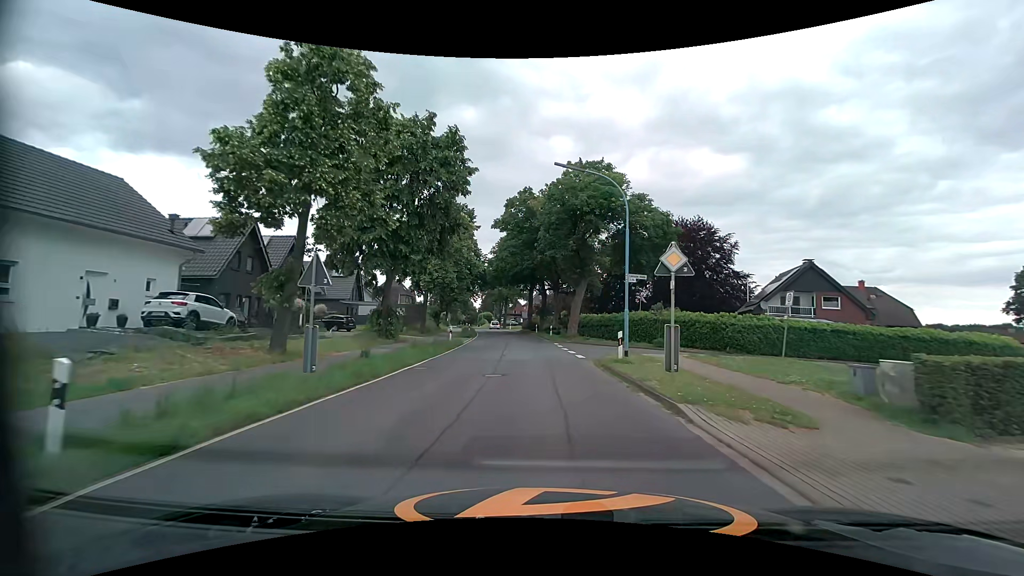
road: tertiary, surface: asphalt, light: Day
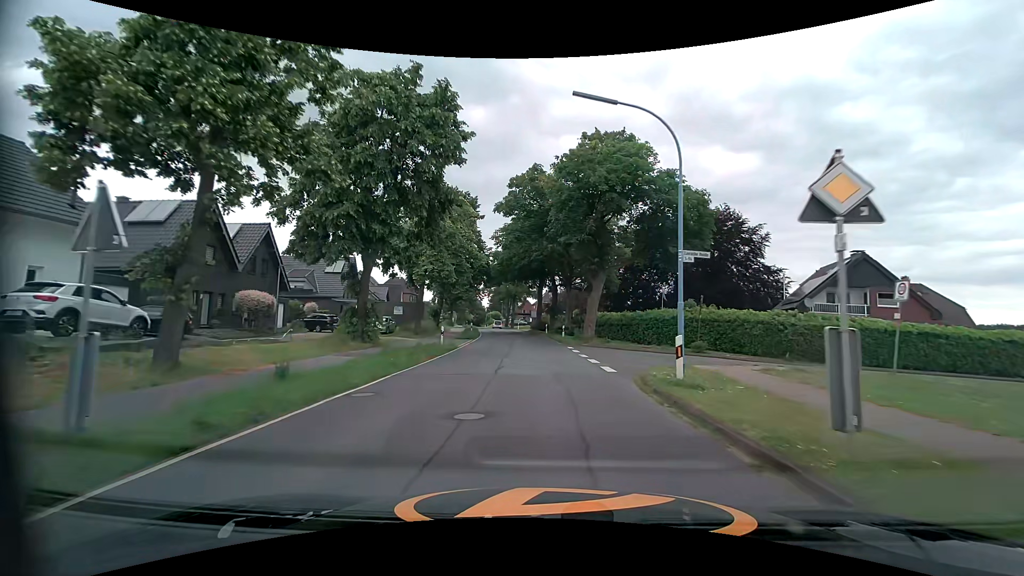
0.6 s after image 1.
(-0.1, +5.7) m; -1°
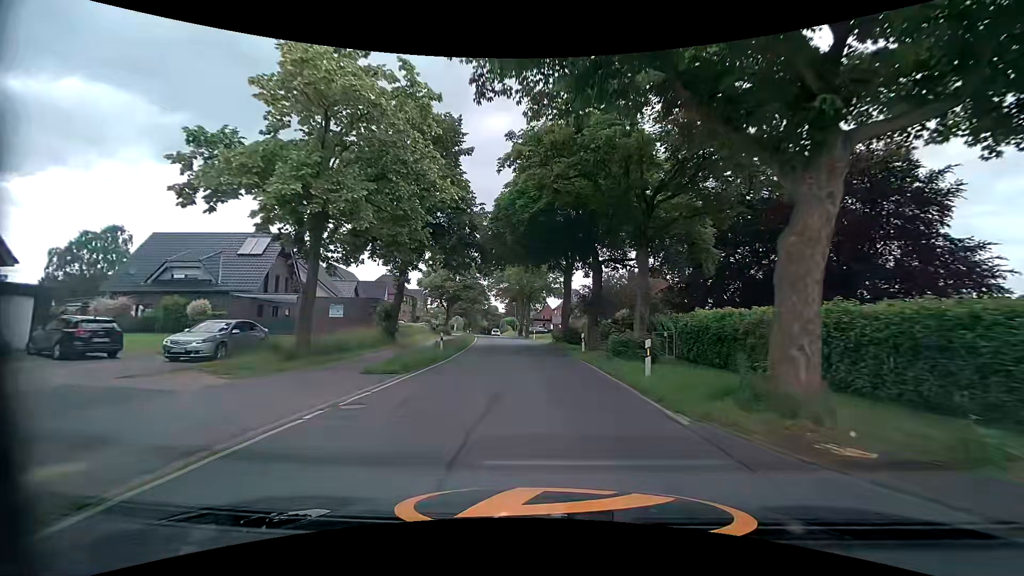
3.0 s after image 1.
(-0.6, +24.0) m; -2°
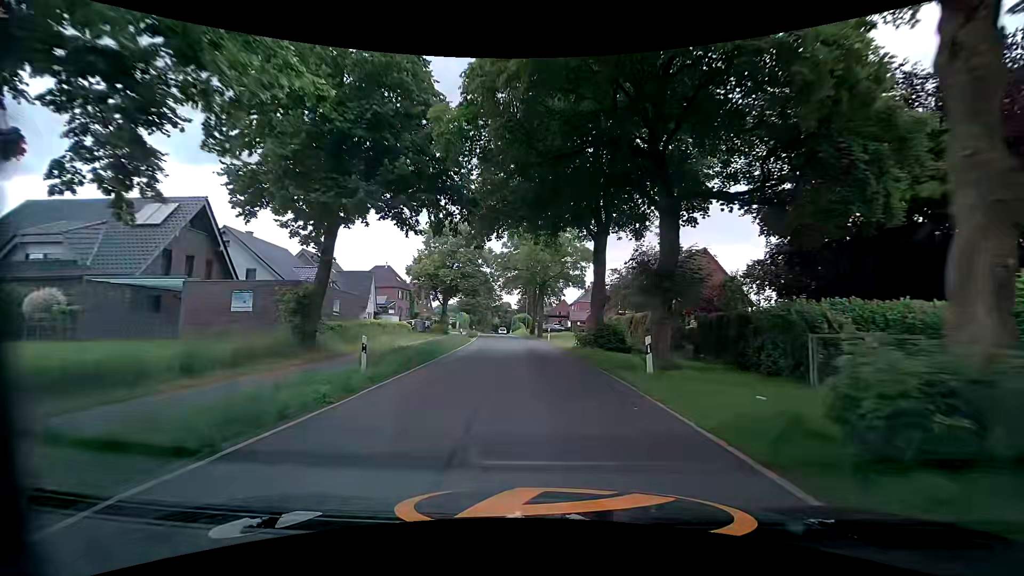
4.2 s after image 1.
(-0.1, +13.6) m; -2°
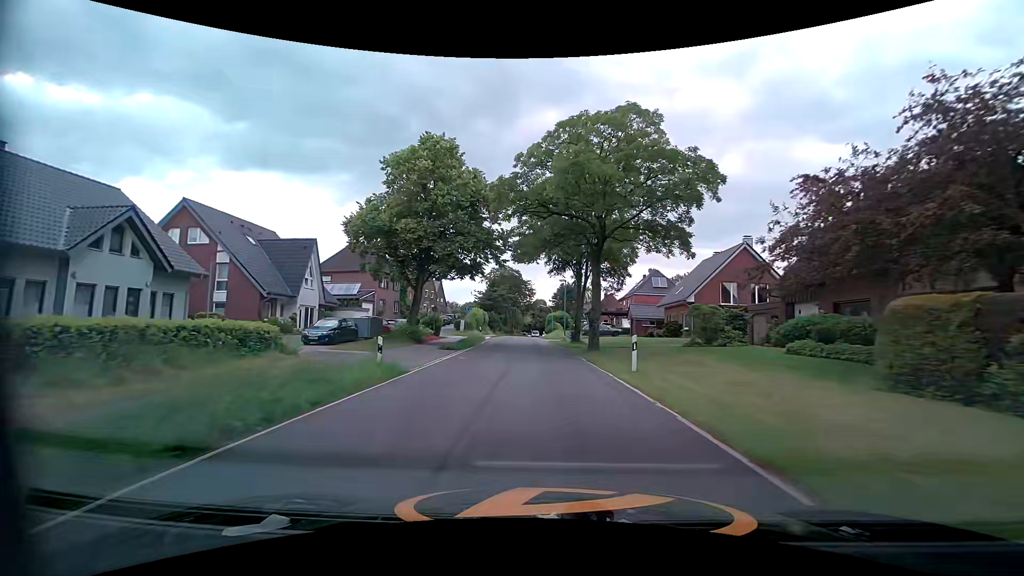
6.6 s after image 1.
(-0.9, +28.0) m; -4°
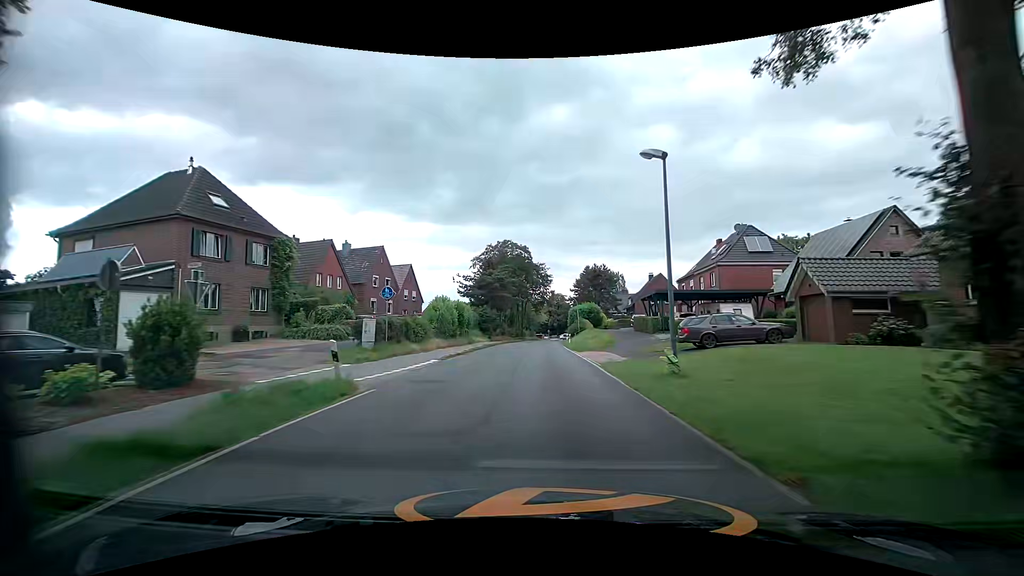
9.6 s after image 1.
(-0.5, +35.6) m; -1°
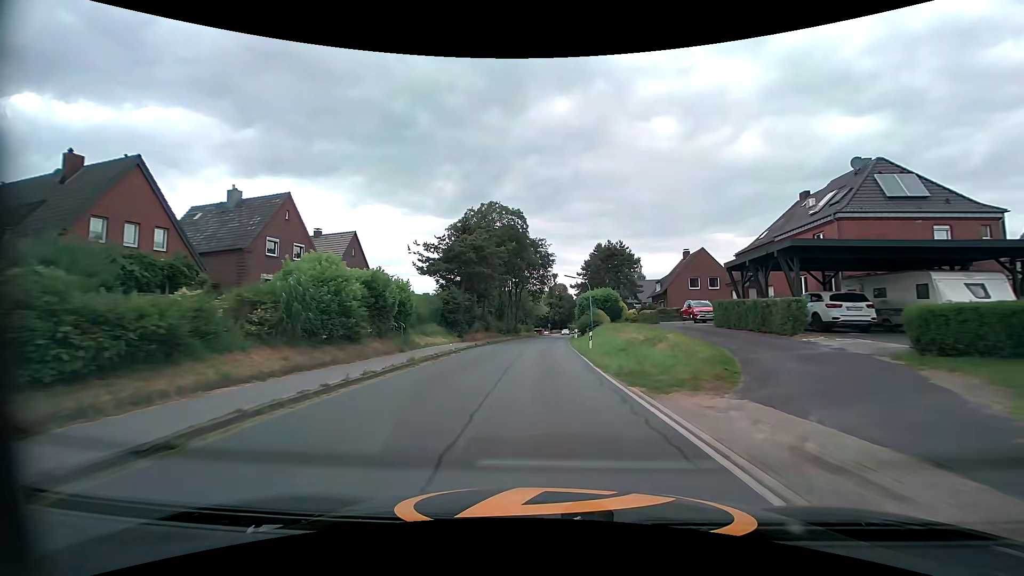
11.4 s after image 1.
(0.0, +21.8) m; 0°
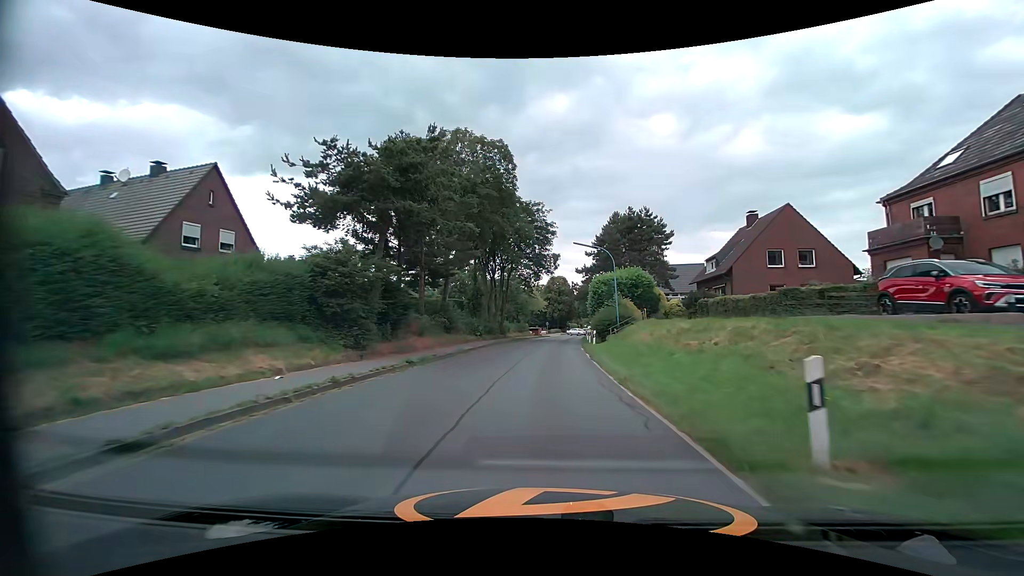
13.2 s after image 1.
(+0.2, +21.8) m; +1°
(0, +10) (0, +20) (+1, +30) (+1, +40) (+2, +50) (+3, +60) (+4, +70) (+5, +80) (+6, +90) (+7, +100) m
